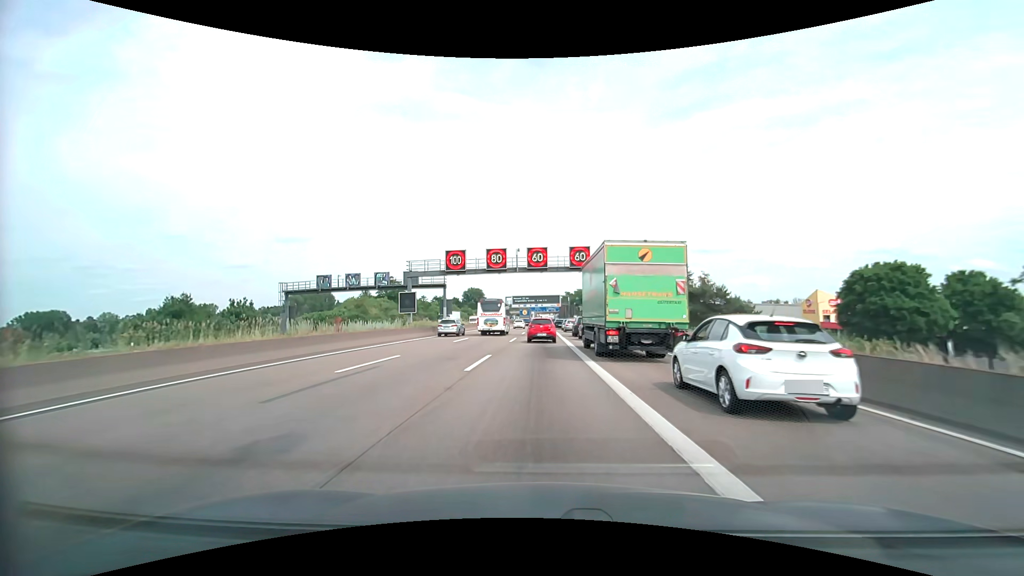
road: motorway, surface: asphalt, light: Day
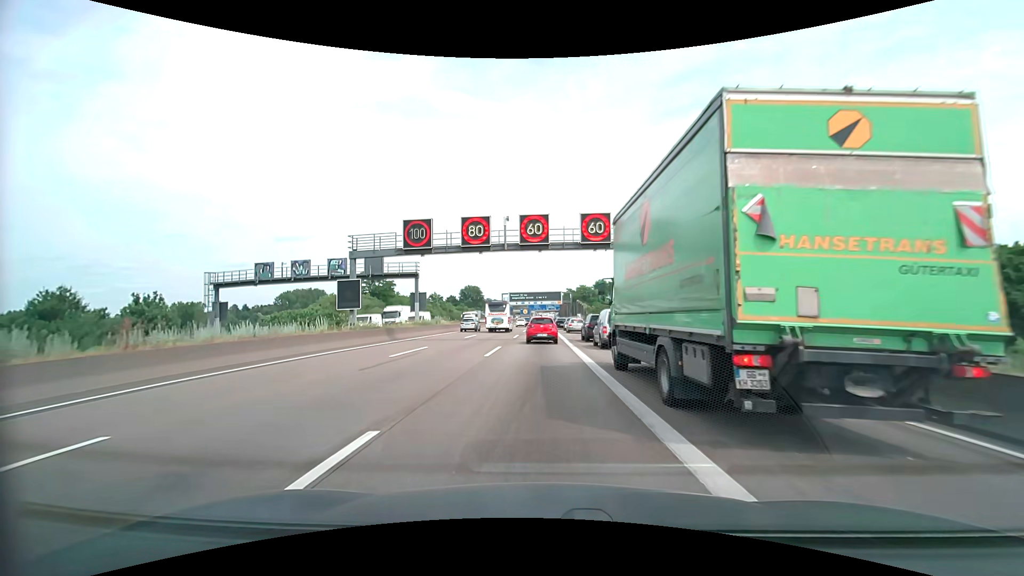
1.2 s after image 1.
(0.0, +12.9) m; 0°
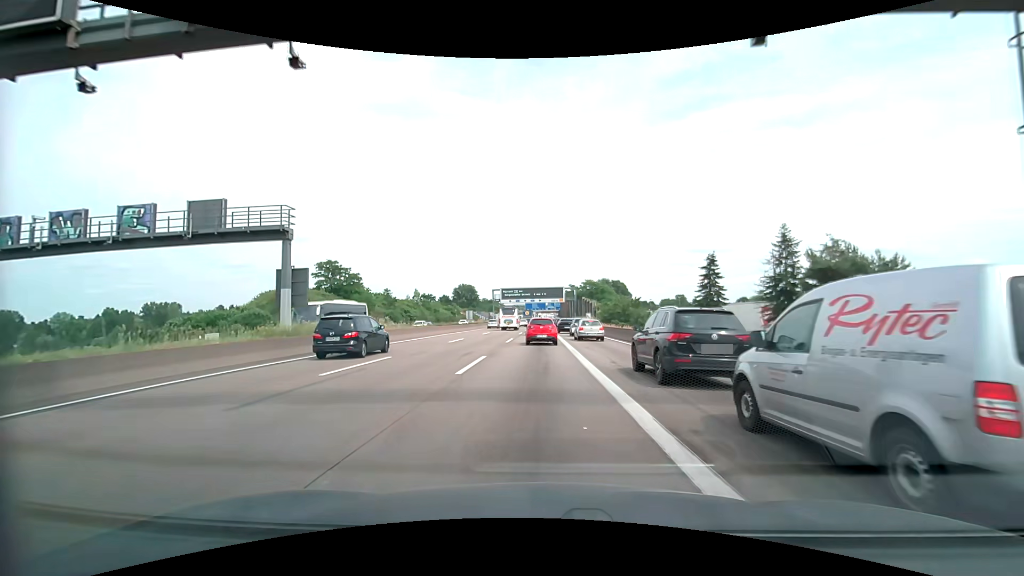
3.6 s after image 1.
(+0.1, +23.4) m; 0°
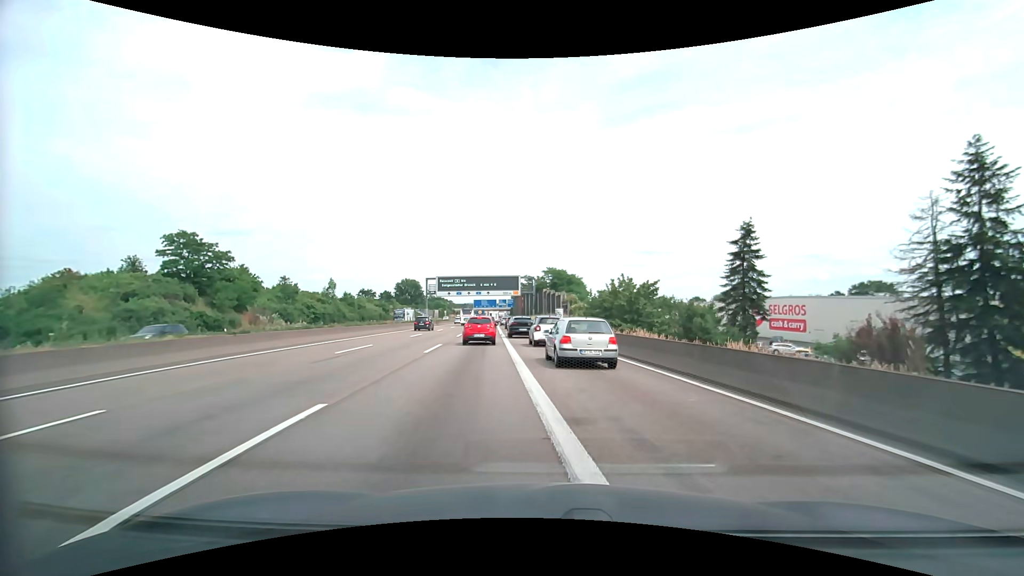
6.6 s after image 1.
(+0.1, +28.3) m; +4°
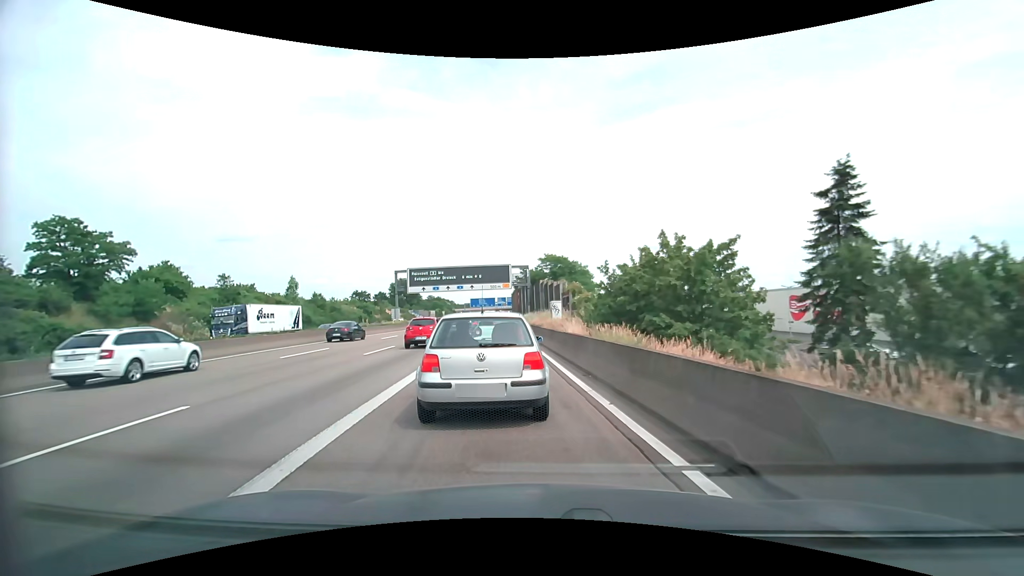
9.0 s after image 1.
(+1.5, +17.1) m; +1°
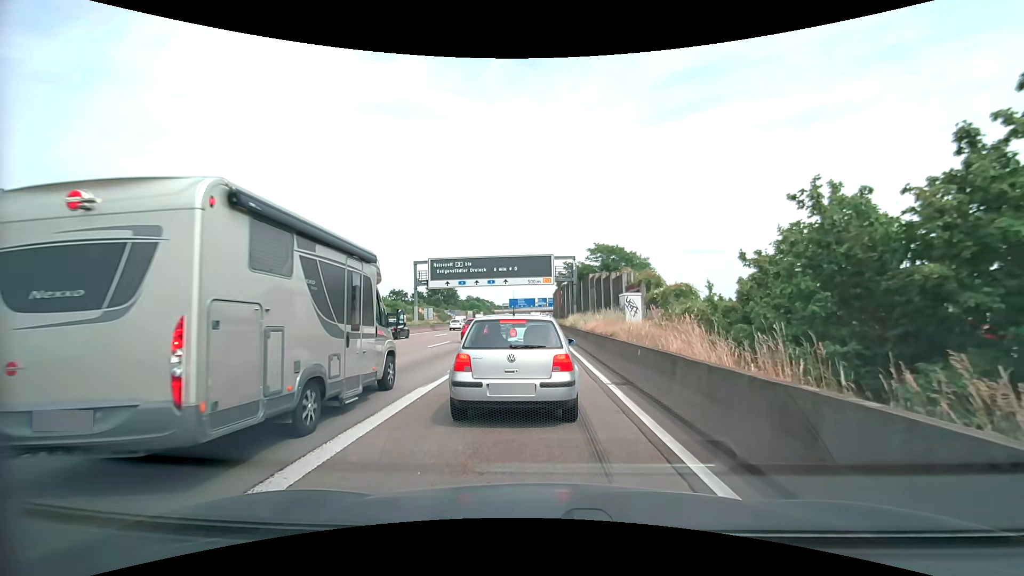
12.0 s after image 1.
(-0.8, +13.0) m; -5°
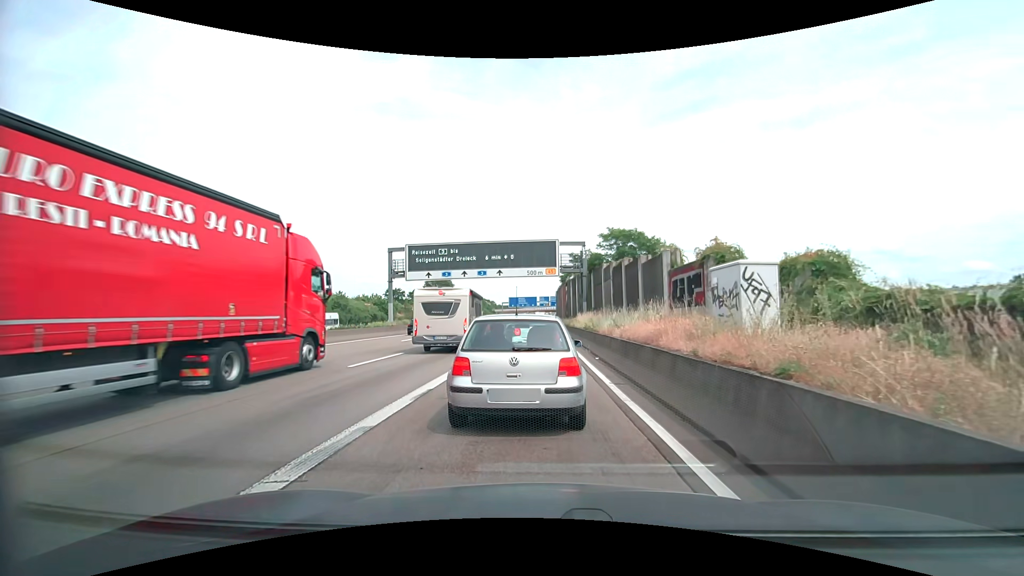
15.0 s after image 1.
(0.0, +11.1) m; 0°
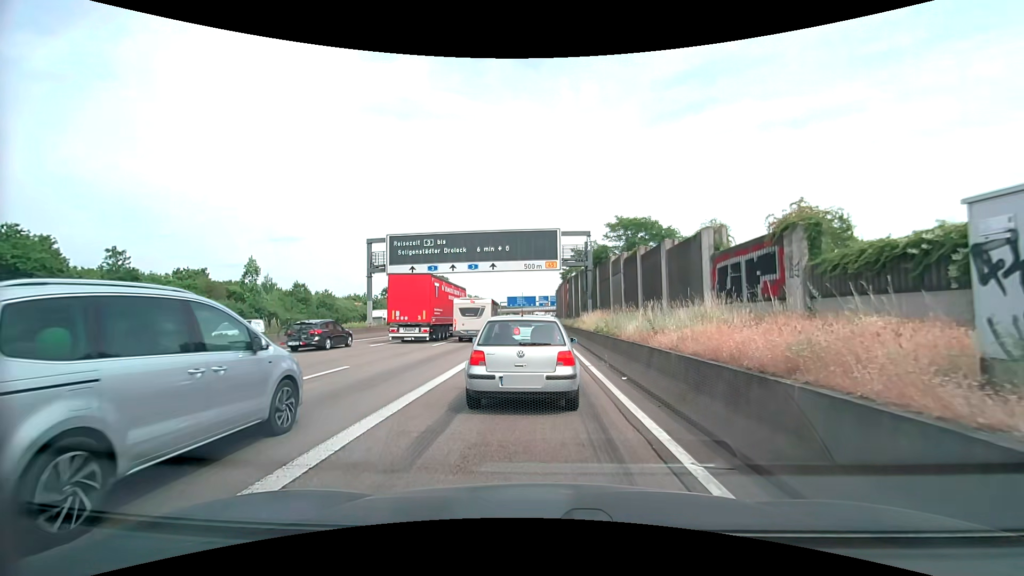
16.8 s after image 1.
(0.0, +5.9) m; 0°
